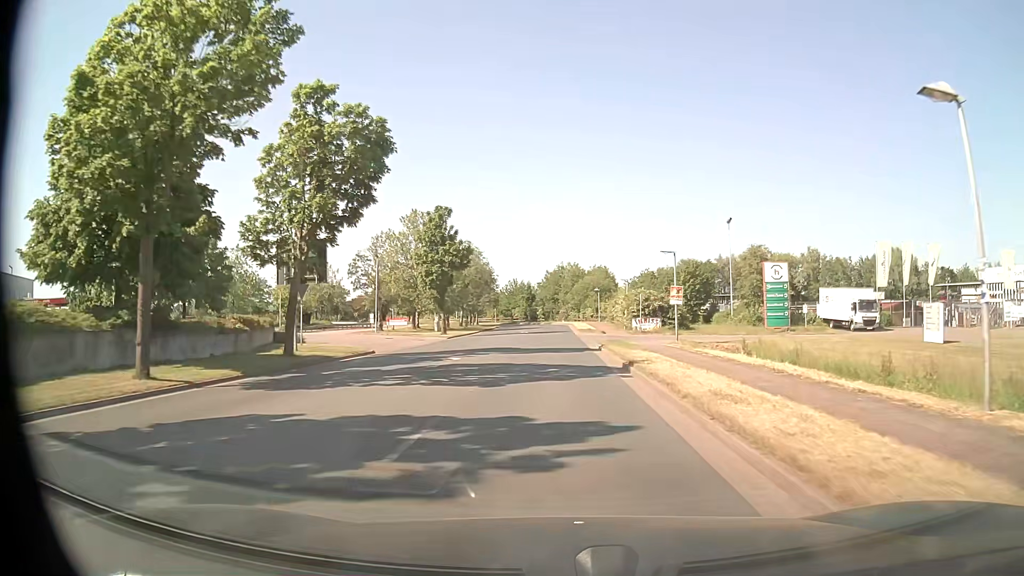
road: tertiary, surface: asphalt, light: Day
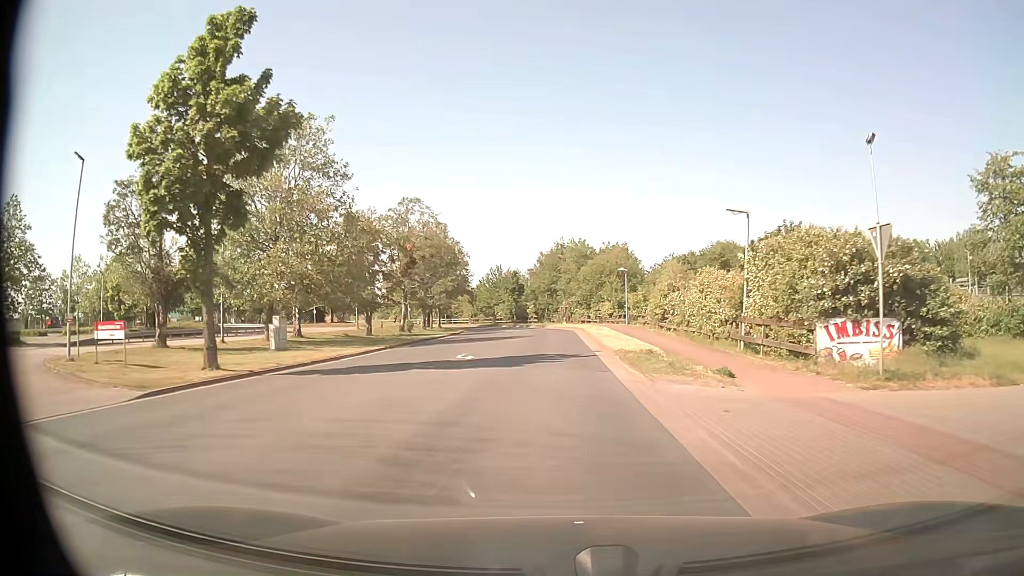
(0.0, +38.5) m; 0°
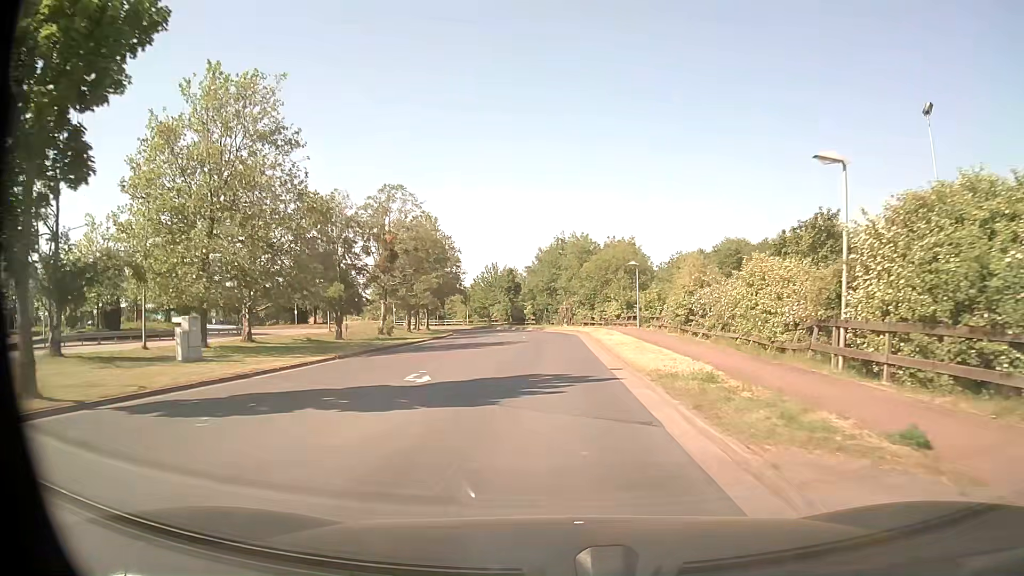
(0.0, +7.7) m; 0°
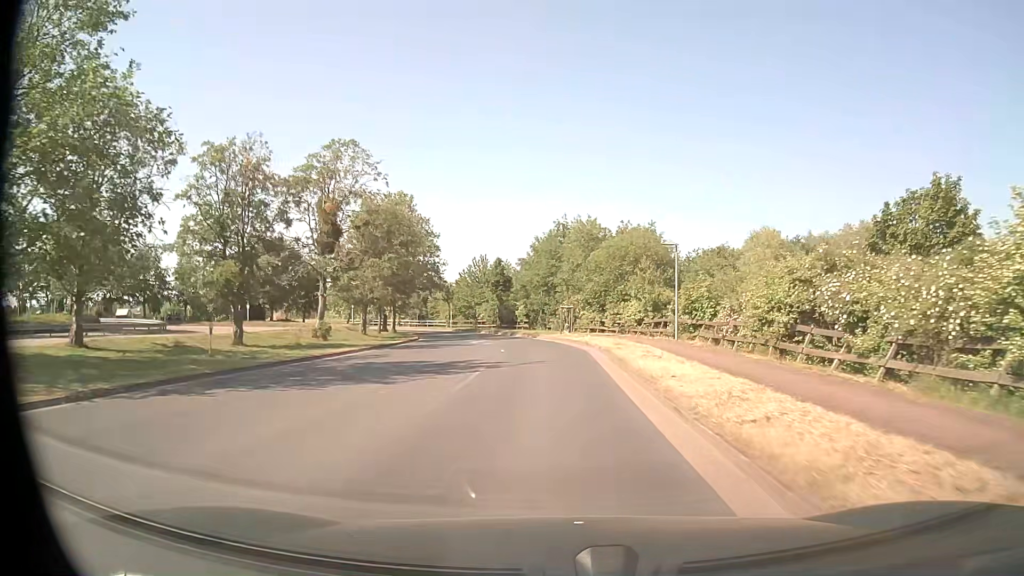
(0.0, +15.4) m; 0°
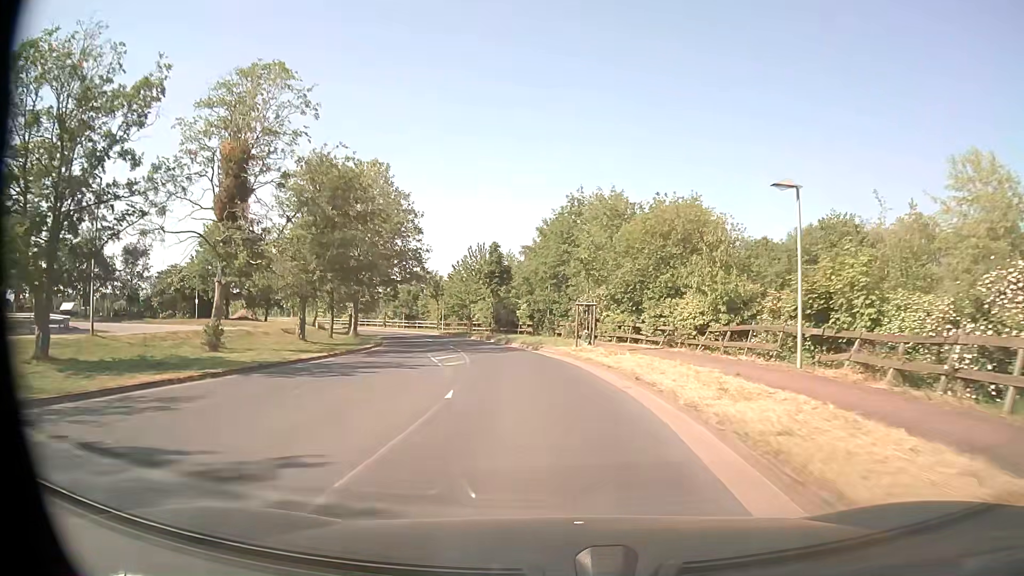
(0.0, +15.1) m; -1°
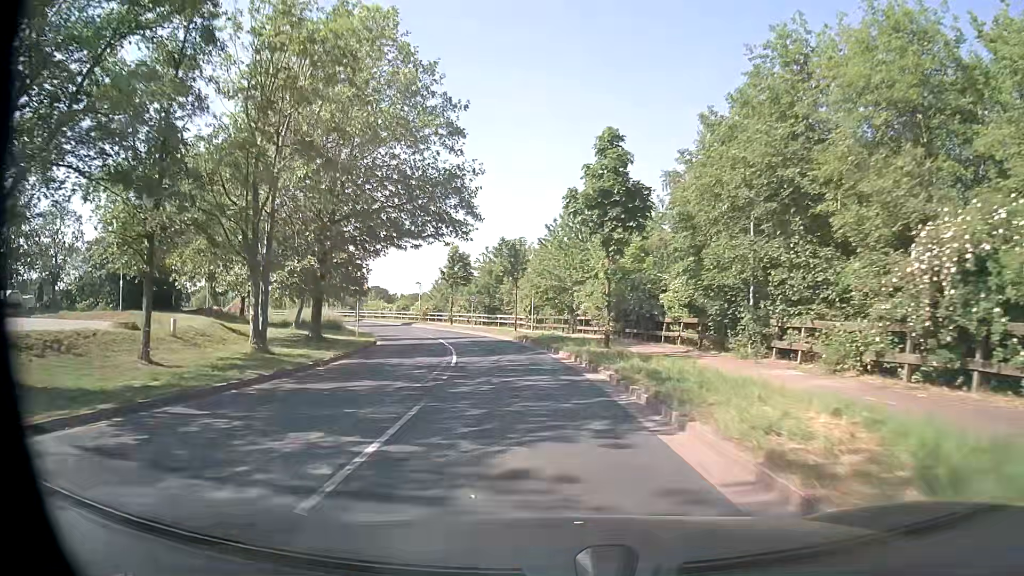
(-2.3, +29.7) m; -10°
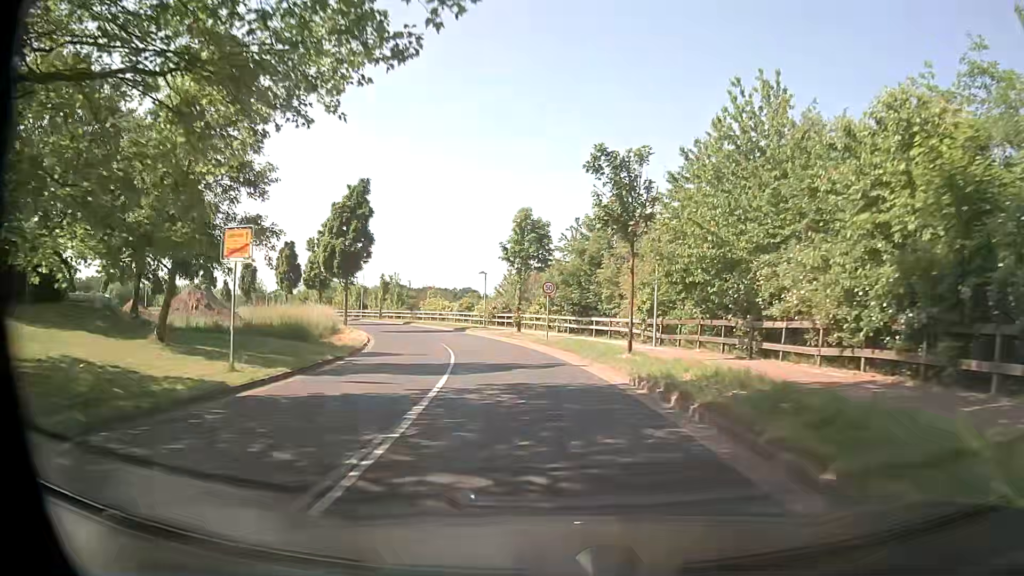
(-1.6, +22.5) m; -8°
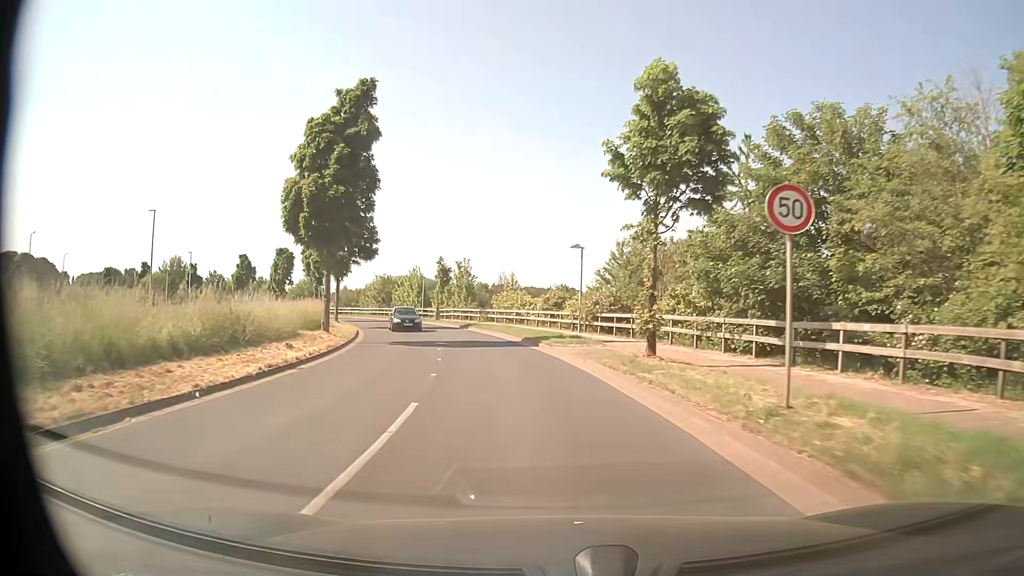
(-1.6, +22.6) m; -8°
(0, +10) (-1, +20) (-3, +30) (-6, +39) (-9, +49) (-13, +58) (-18, +67) (-23, +75) (-29, +83) (-36, +91) m
